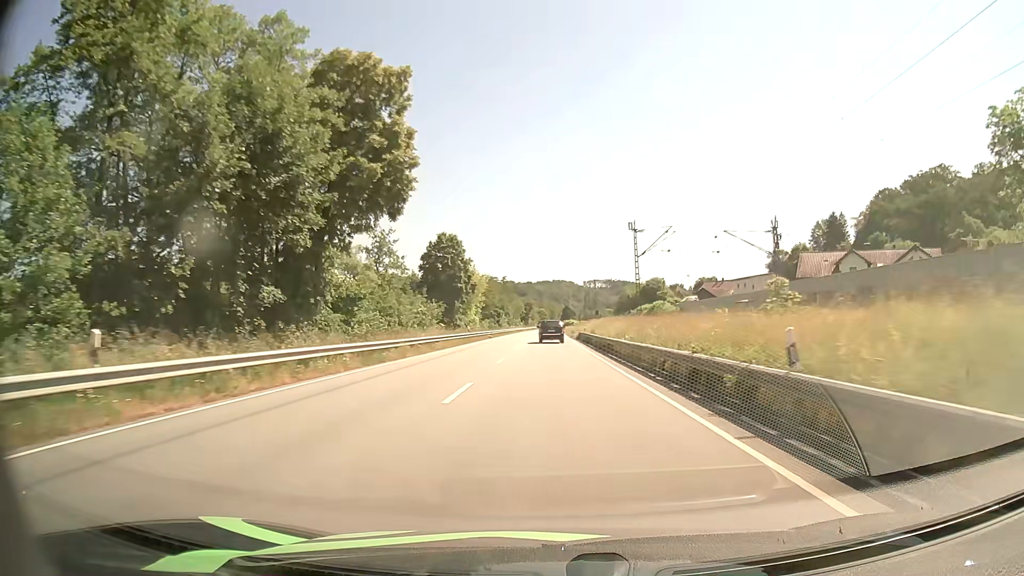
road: primary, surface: asphalt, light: Day
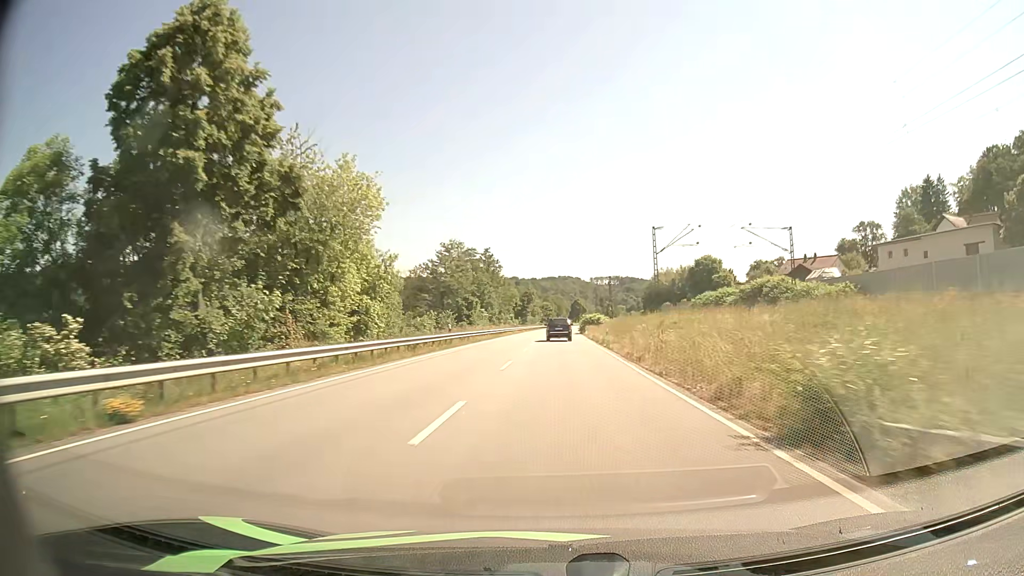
(-0.1, +64.5) m; 0°
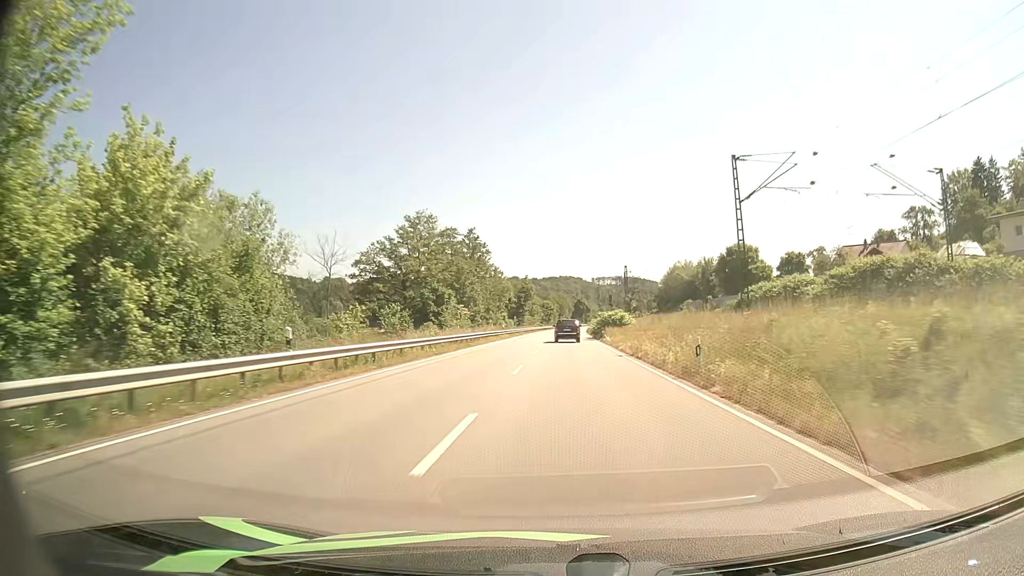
(0.0, +25.6) m; 0°
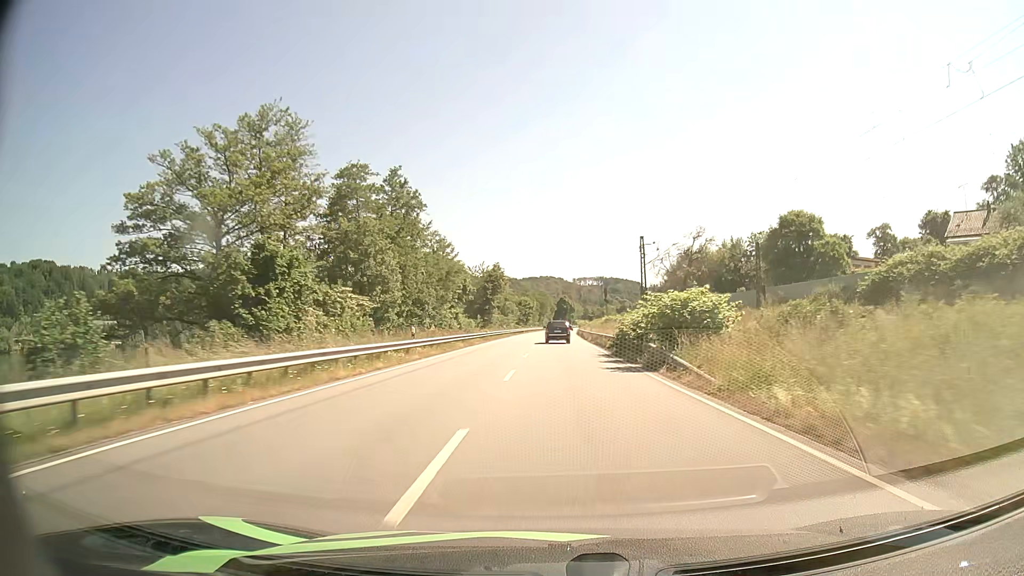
(+0.5, +37.6) m; +2°
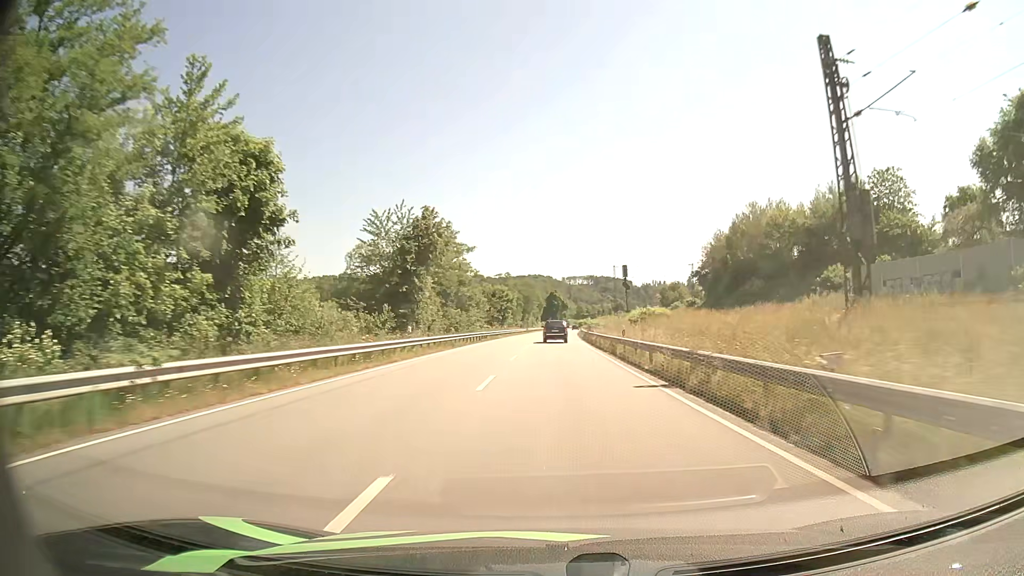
(+0.4, +51.1) m; +1°
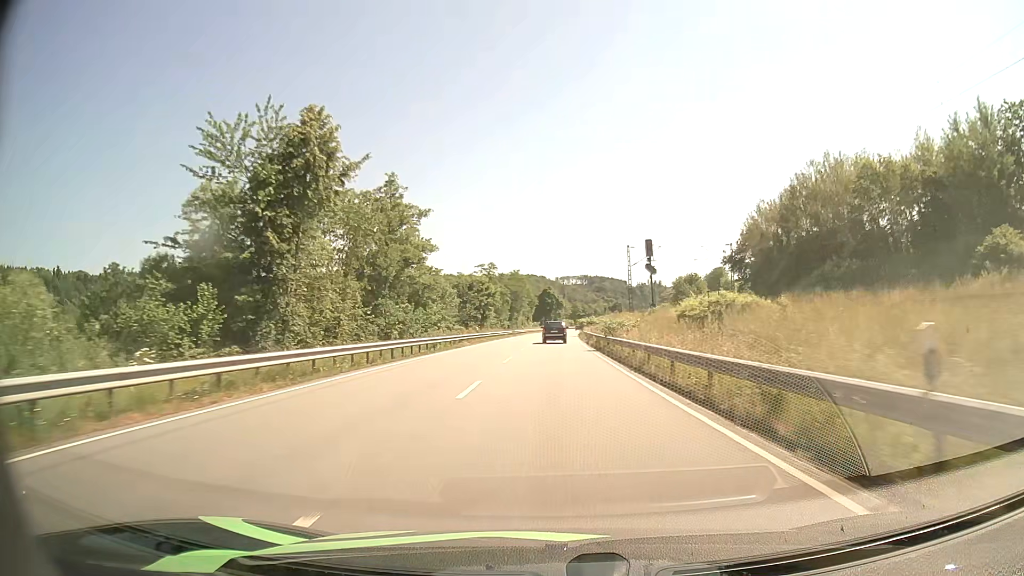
(+0.2, +25.5) m; +1°
